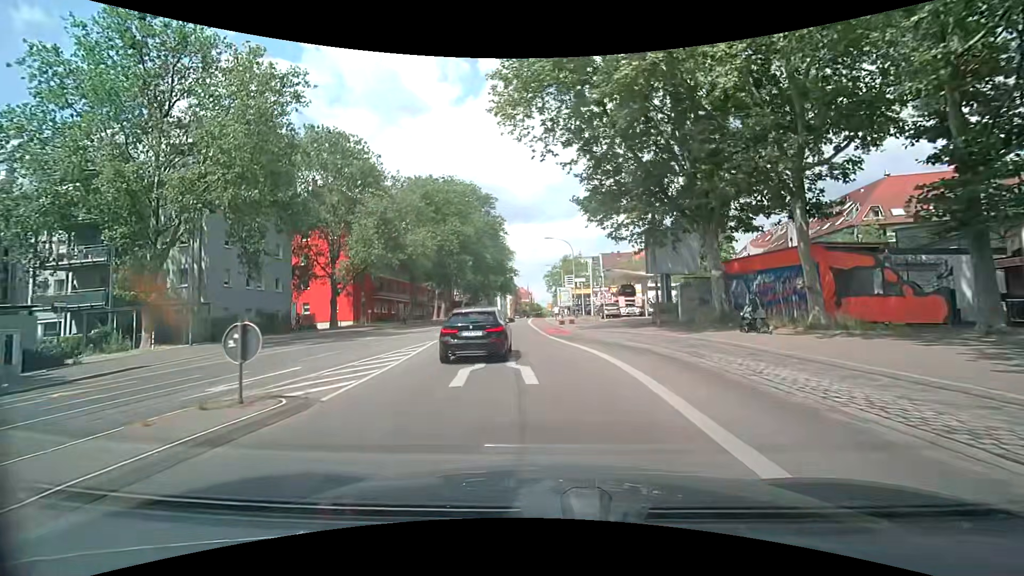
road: secondary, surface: asphalt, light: Day
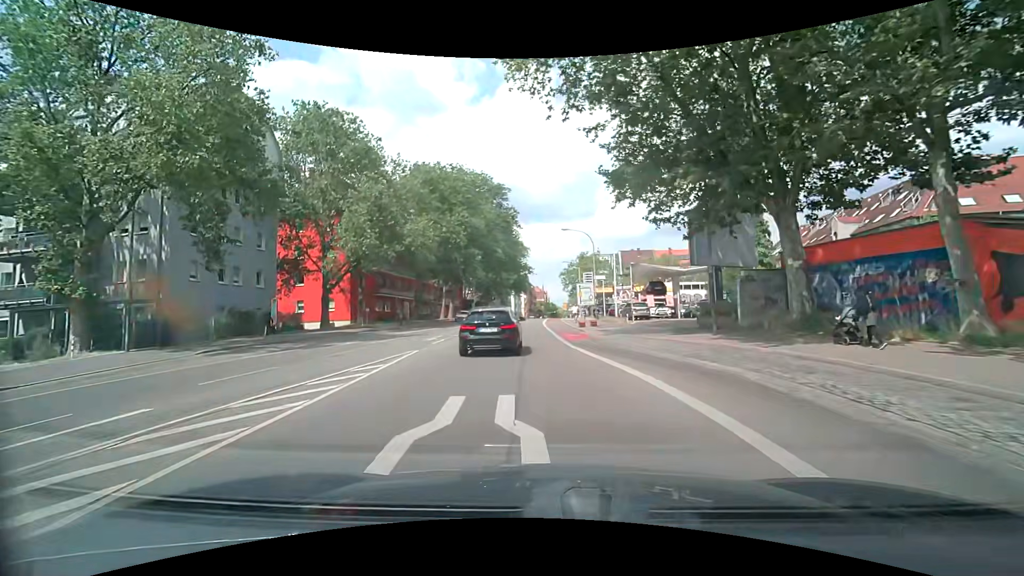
(-0.1, +6.1) m; -2°
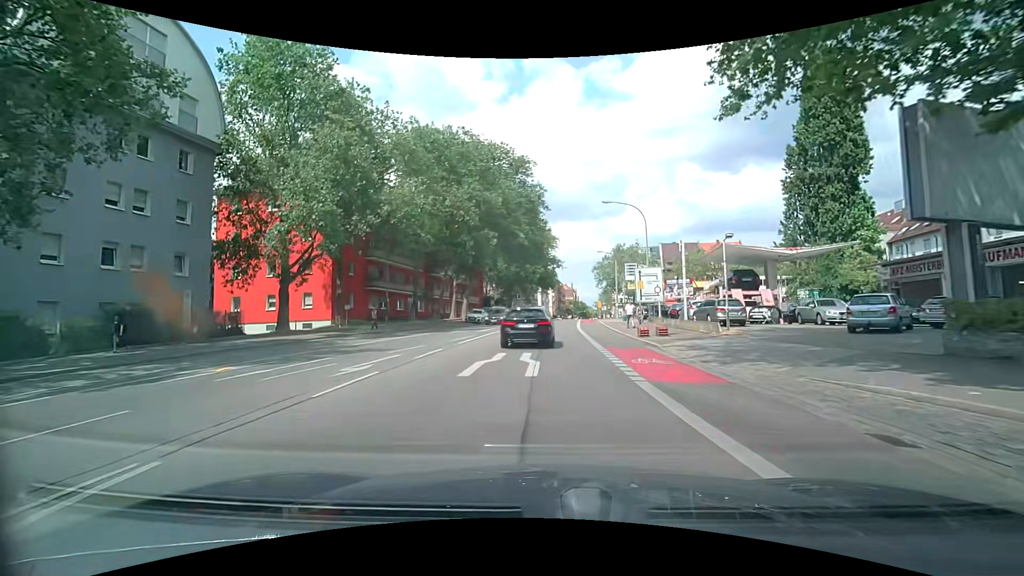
(-0.4, +12.9) m; -3°
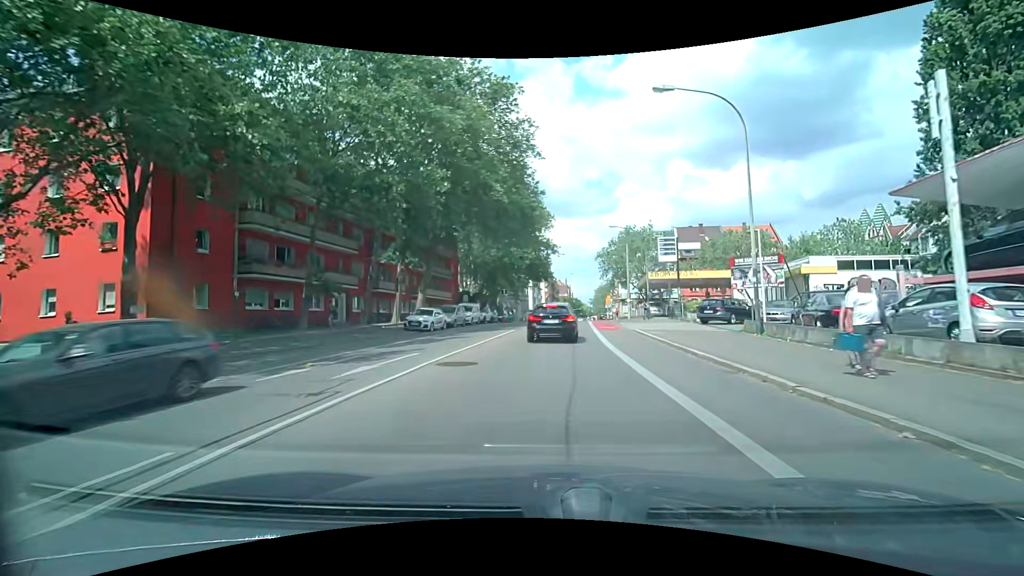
(+0.1, +20.2) m; +1°
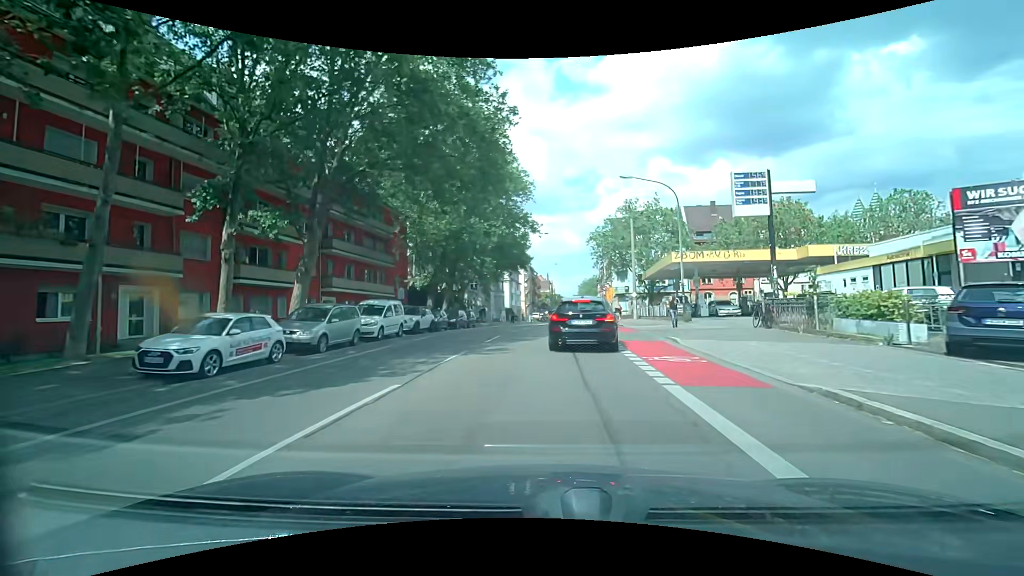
(+0.4, +18.7) m; +2°
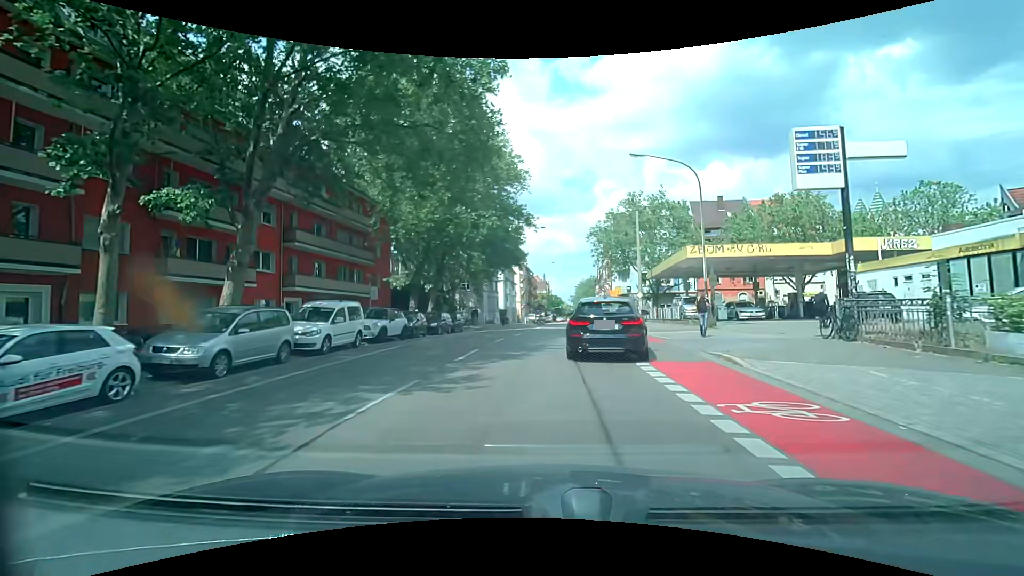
(0.0, +5.0) m; +1°
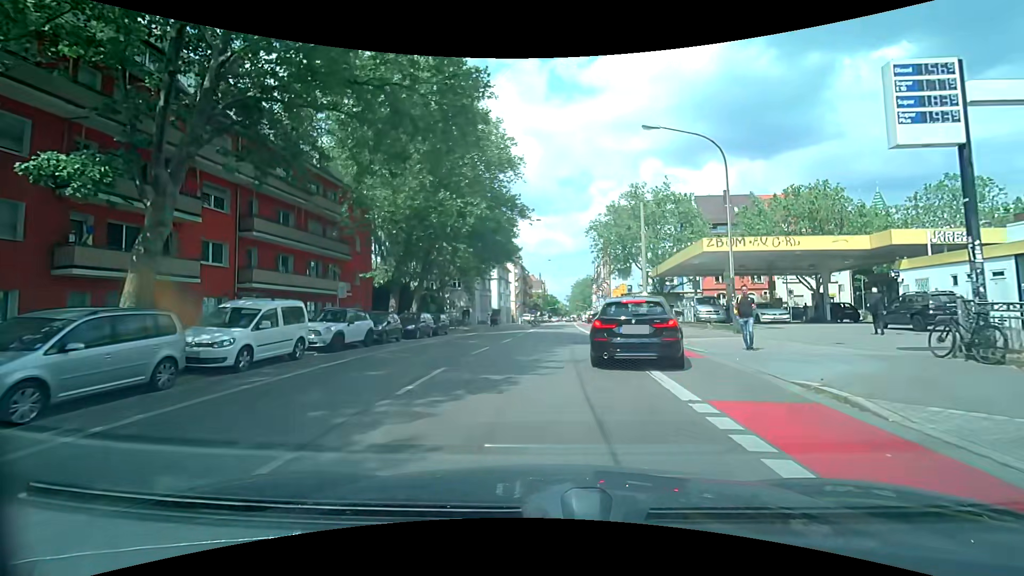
(0.0, +4.3) m; 0°
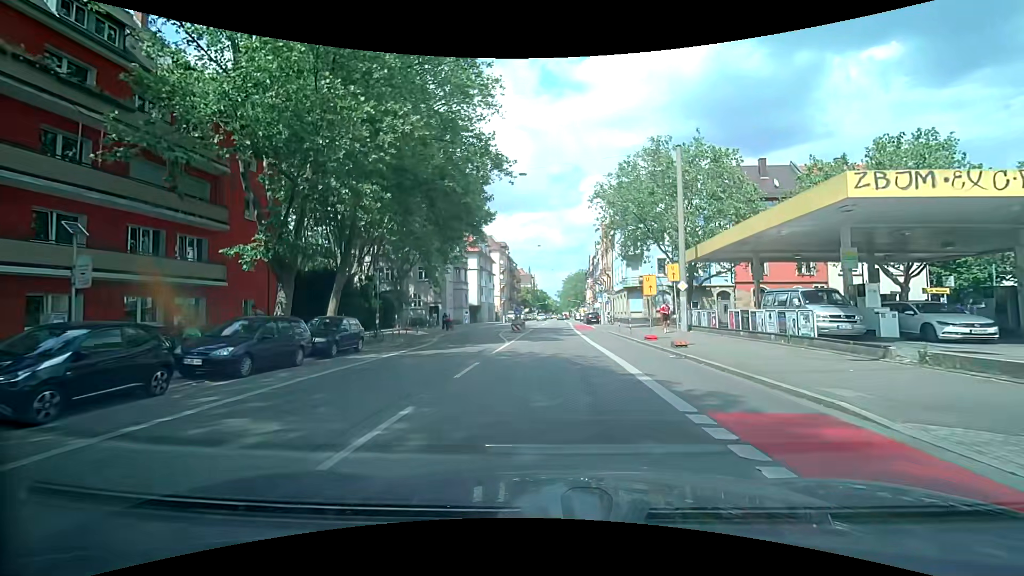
(+0.4, +15.2) m; +2°
(0, +10) (0, +20) (0, +30) (0, +40) (0, +50) (0, +60) (+1, +70) (+1, +80) (+1, +90) (+1, +100) m
